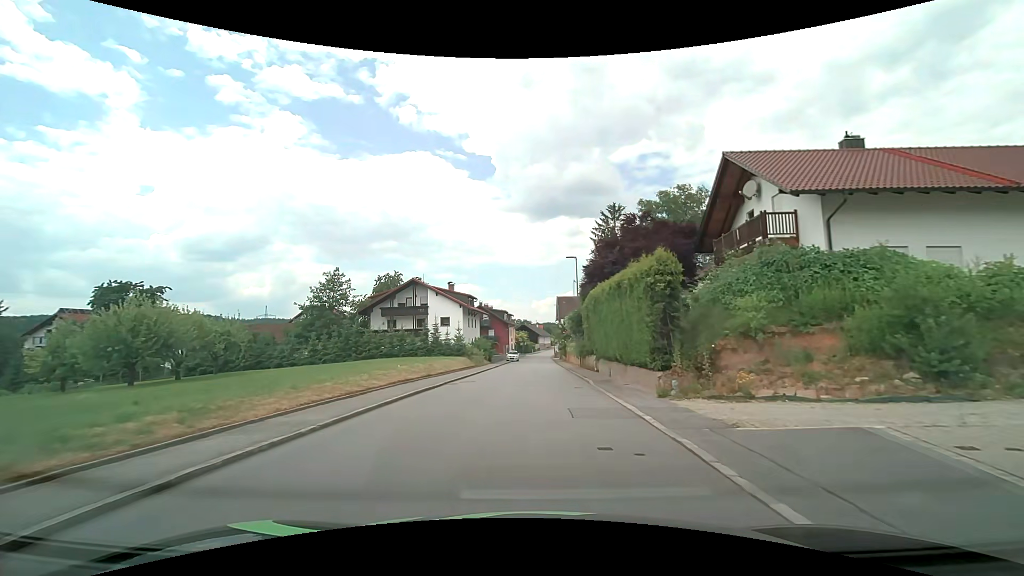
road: secondary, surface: asphalt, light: Day
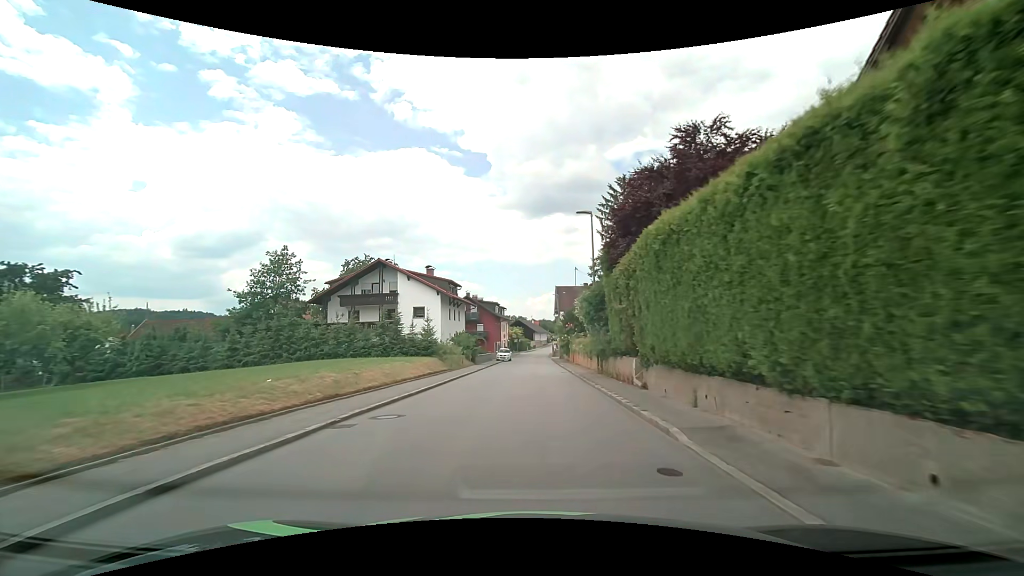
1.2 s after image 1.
(0.0, +12.1) m; 0°
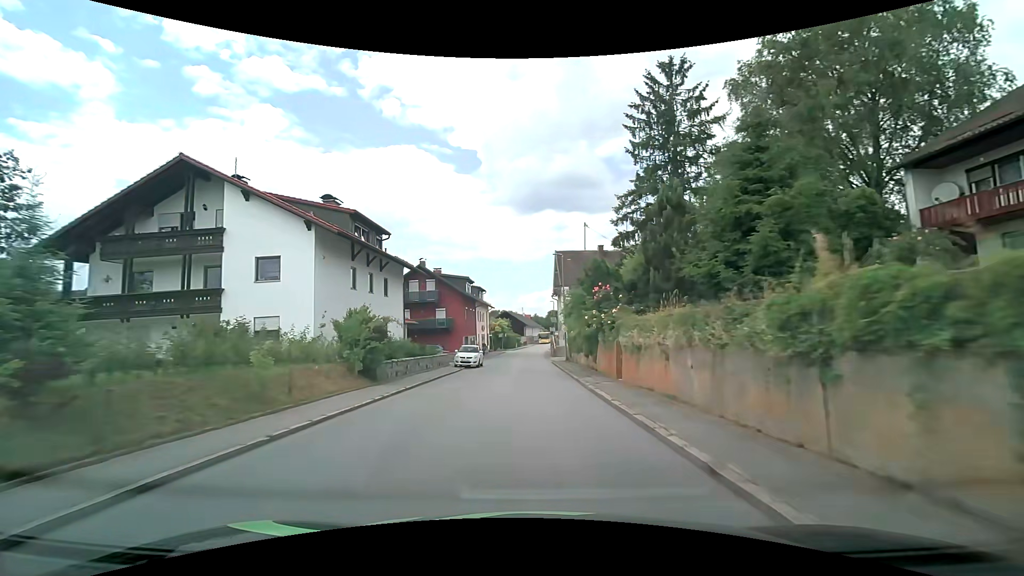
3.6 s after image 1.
(+0.2, +27.2) m; +1°
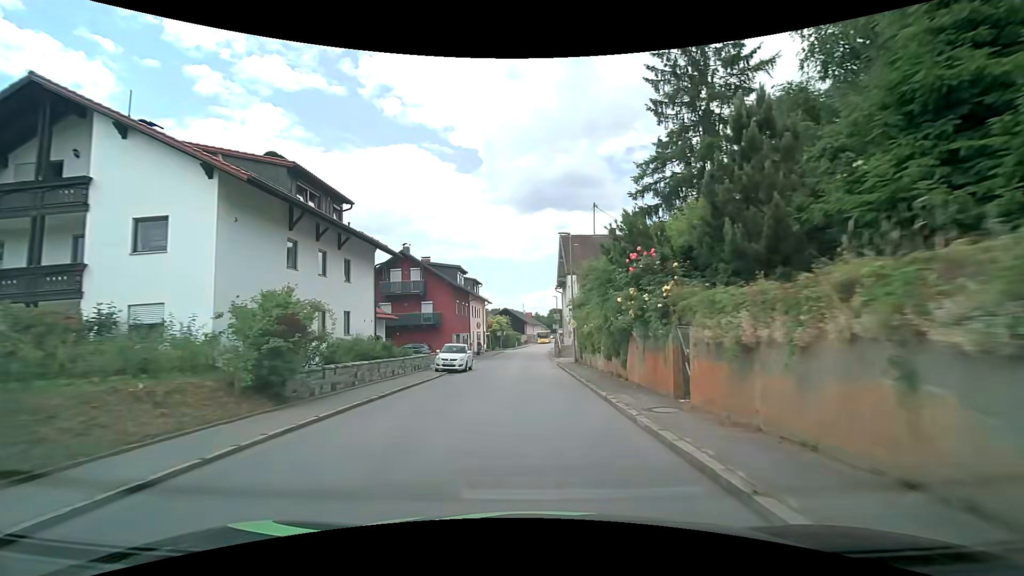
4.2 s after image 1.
(0.0, +7.2) m; 0°
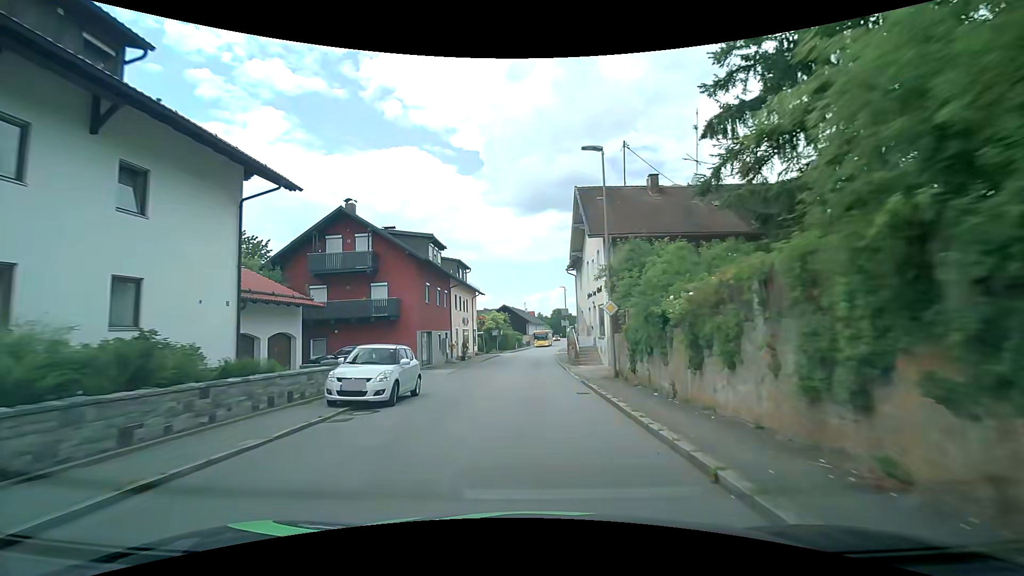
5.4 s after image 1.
(-0.1, +14.4) m; -1°
